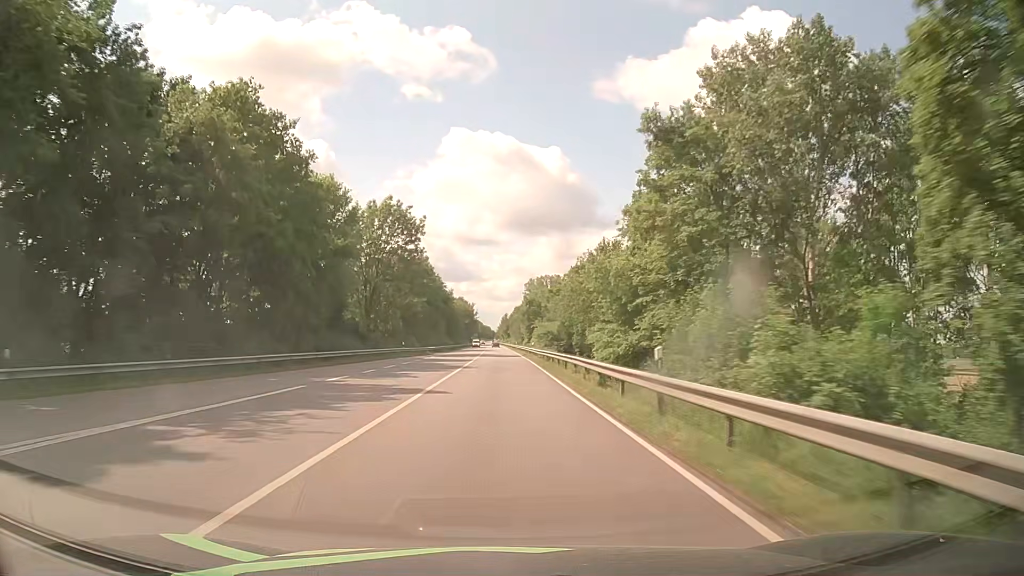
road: primary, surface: asphalt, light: Day
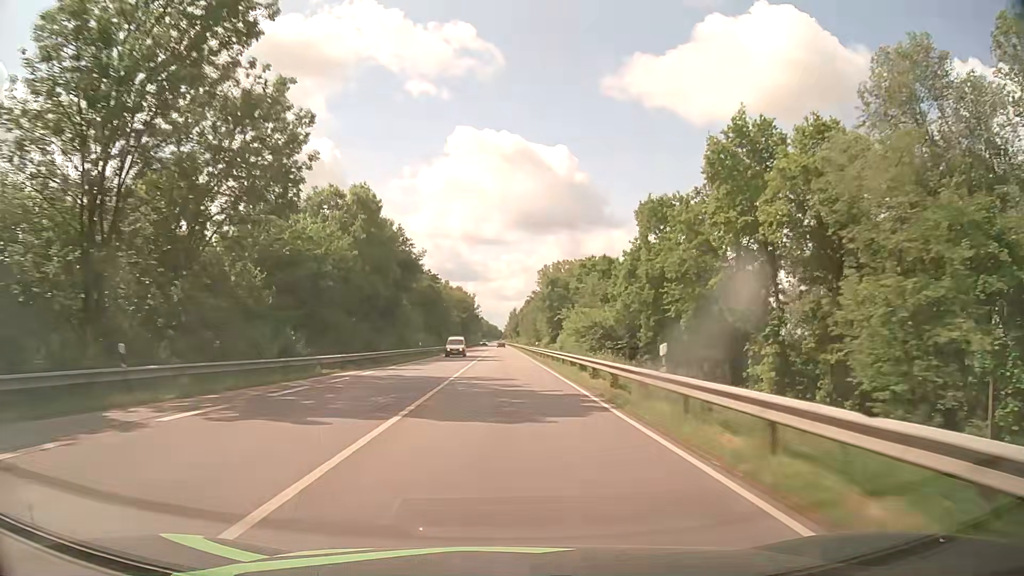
(-0.2, +48.9) m; 0°
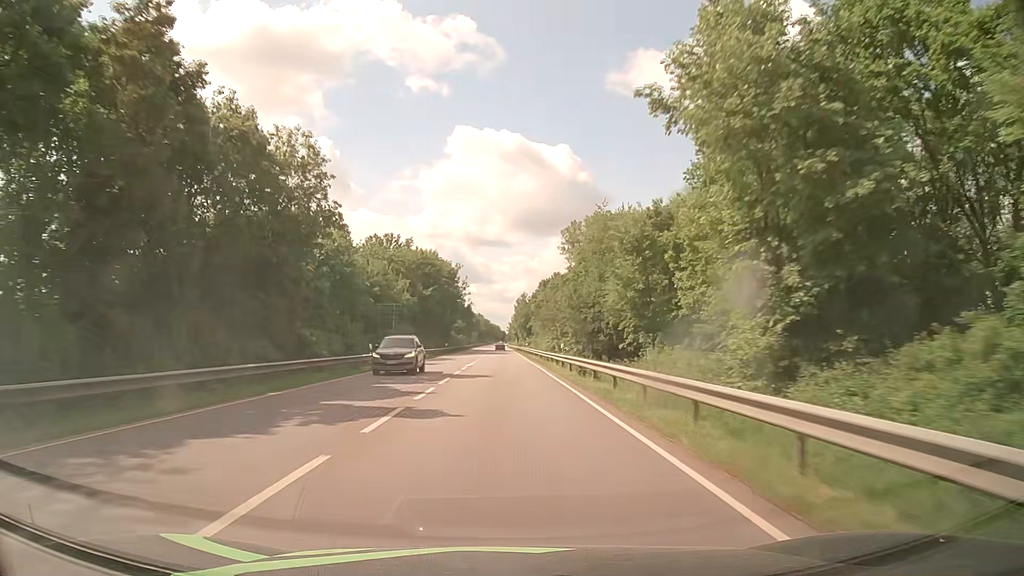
(-0.6, +81.4) m; -1°
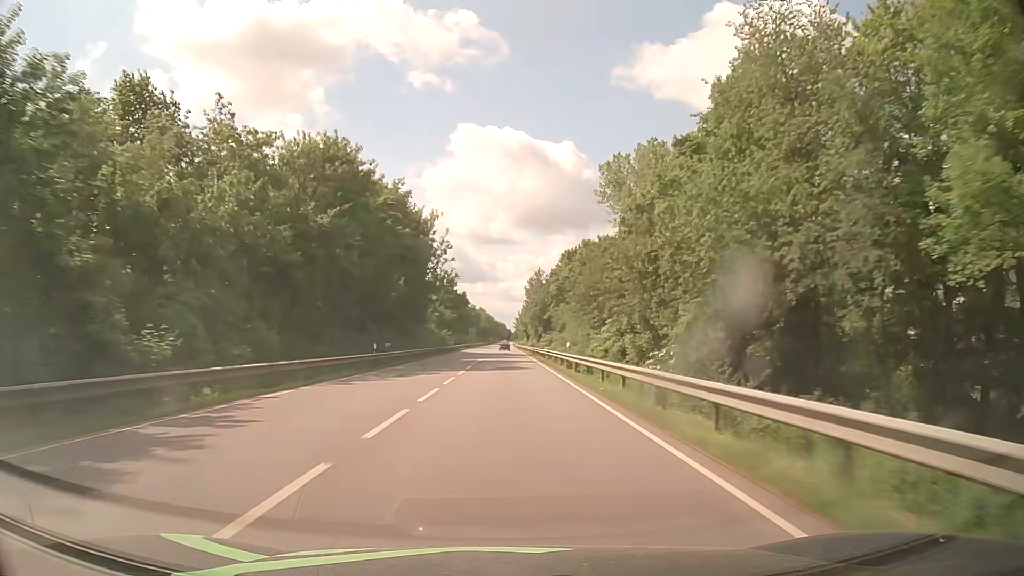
(-0.3, +48.8) m; 0°
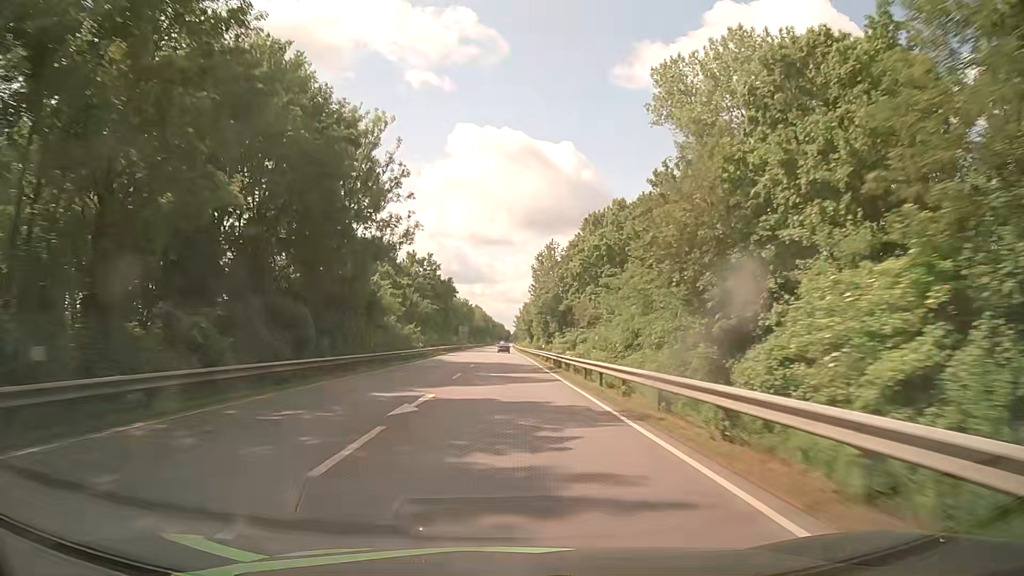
(-0.1, +32.6) m; +1°
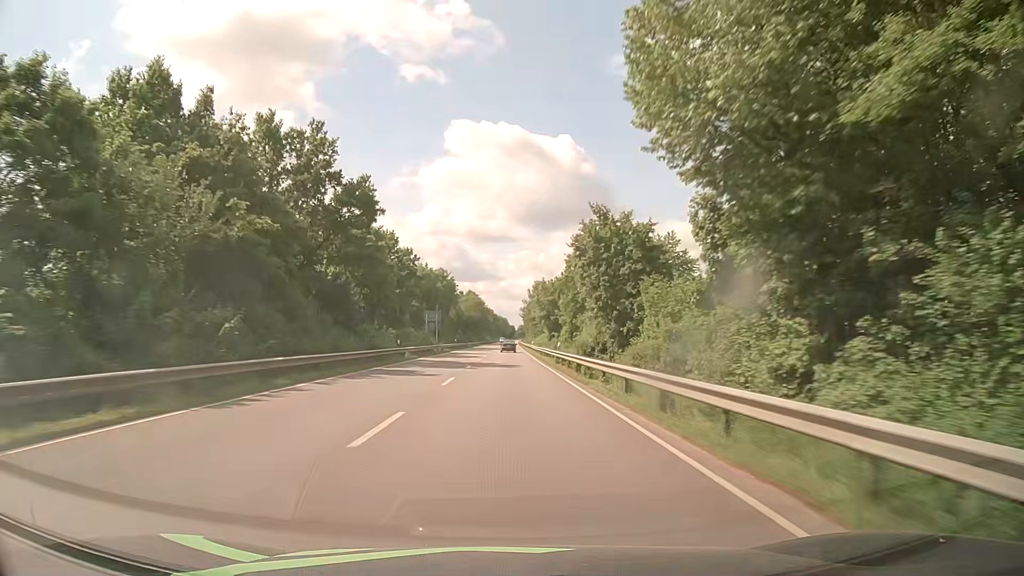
(-0.7, +64.3) m; 0°
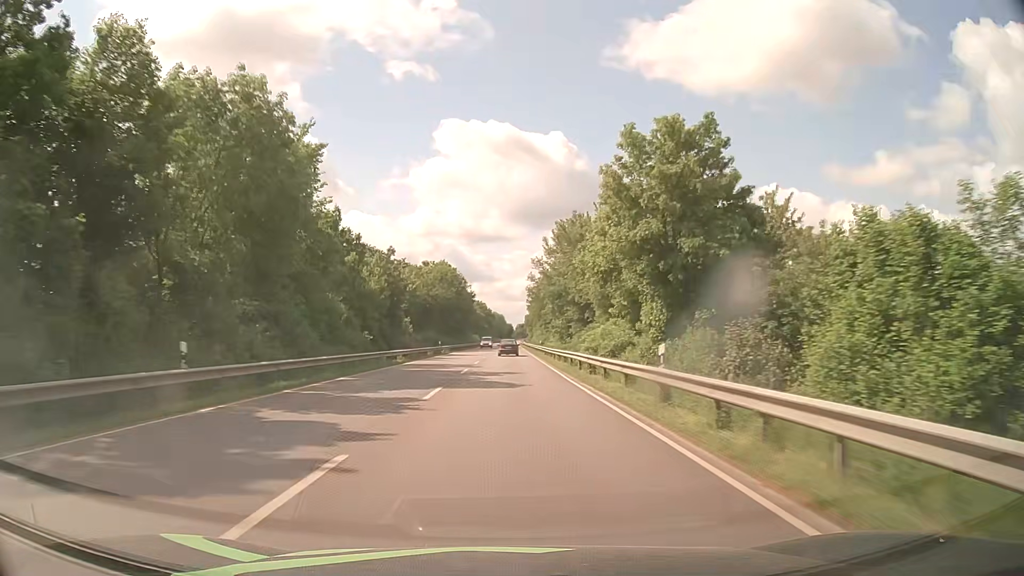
(-0.5, +75.0) m; 0°
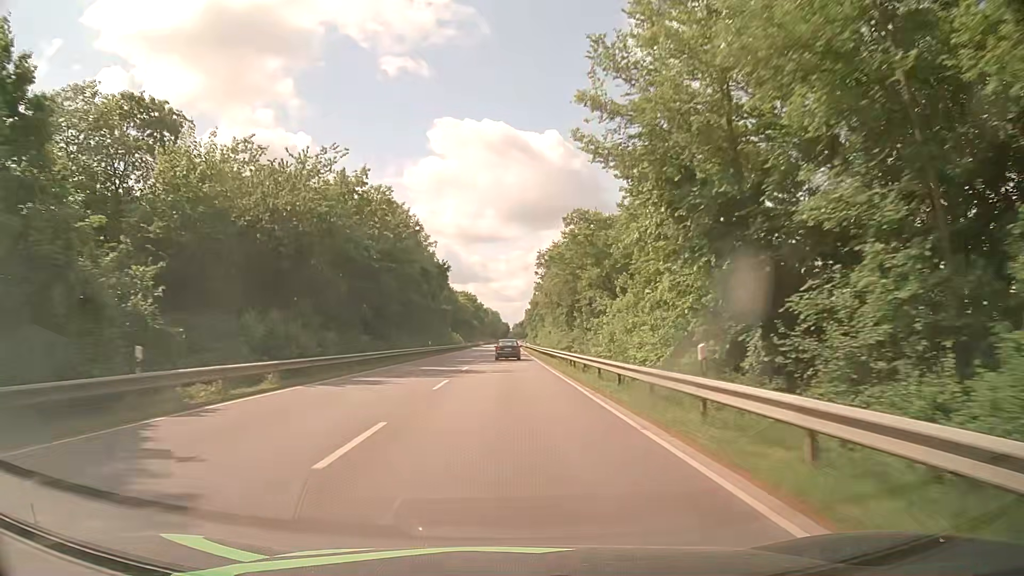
(+0.3, +55.5) m; 0°
(0, +10) (0, +20) (0, +30) (0, +40) (0, +50) (0, +60) (0, +70) (0, +80) (0, +90) (0, +100) m
